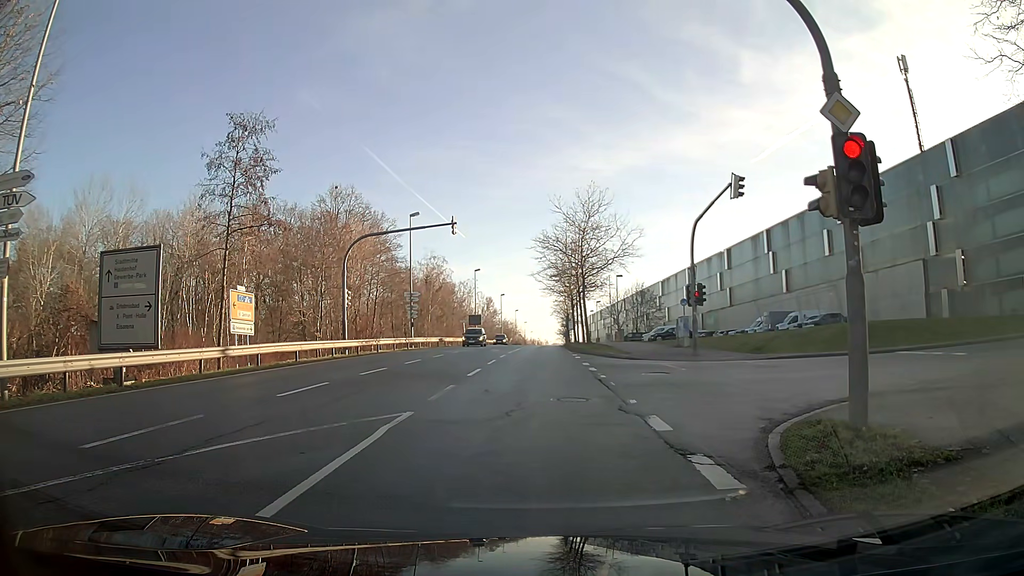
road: secondary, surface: asphalt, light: Day
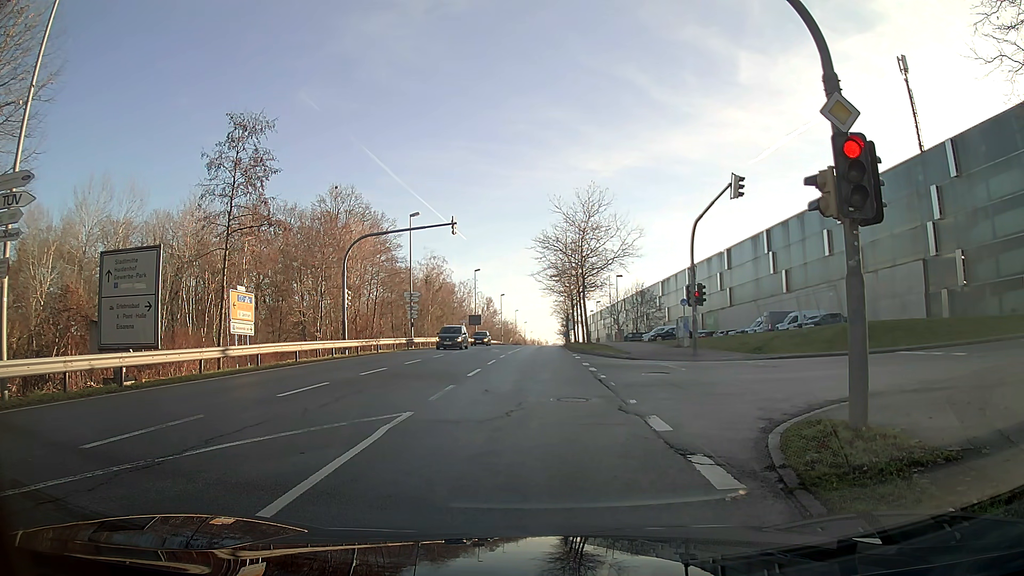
(0.0, 0.0) m; 0°
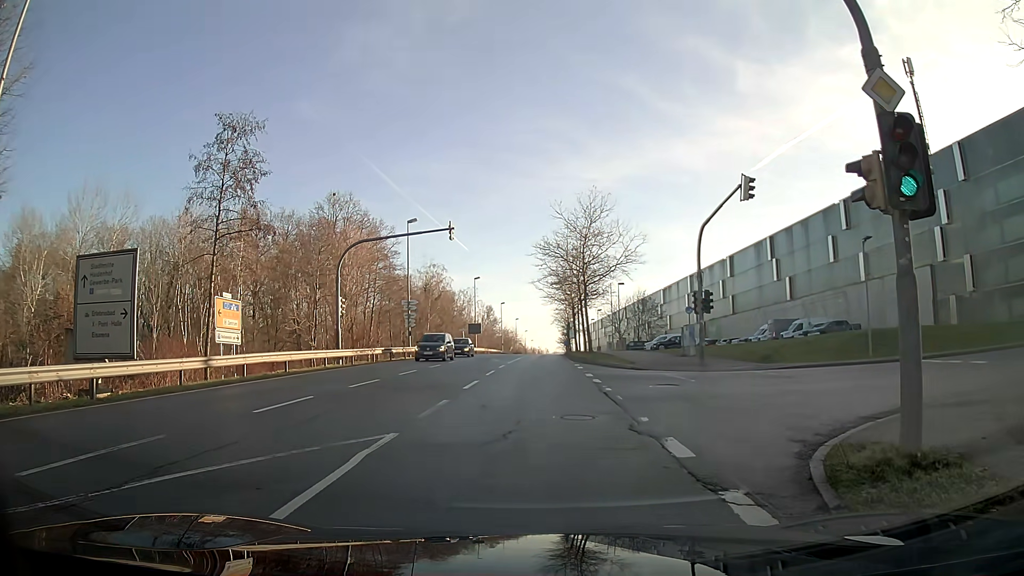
(0.0, +1.3) m; +2°
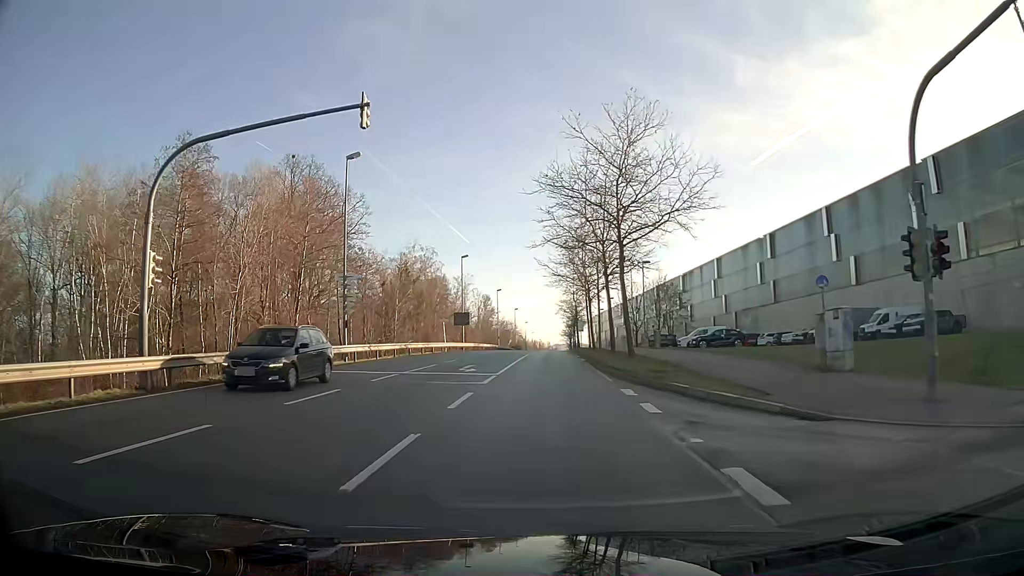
(0.0, +18.1) m; 0°
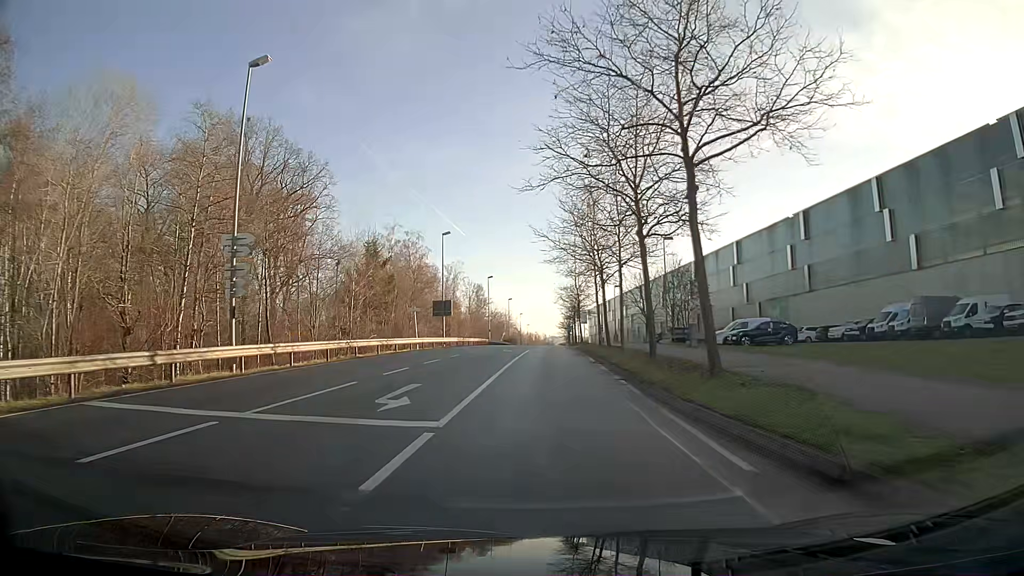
(0.0, +12.5) m; 0°
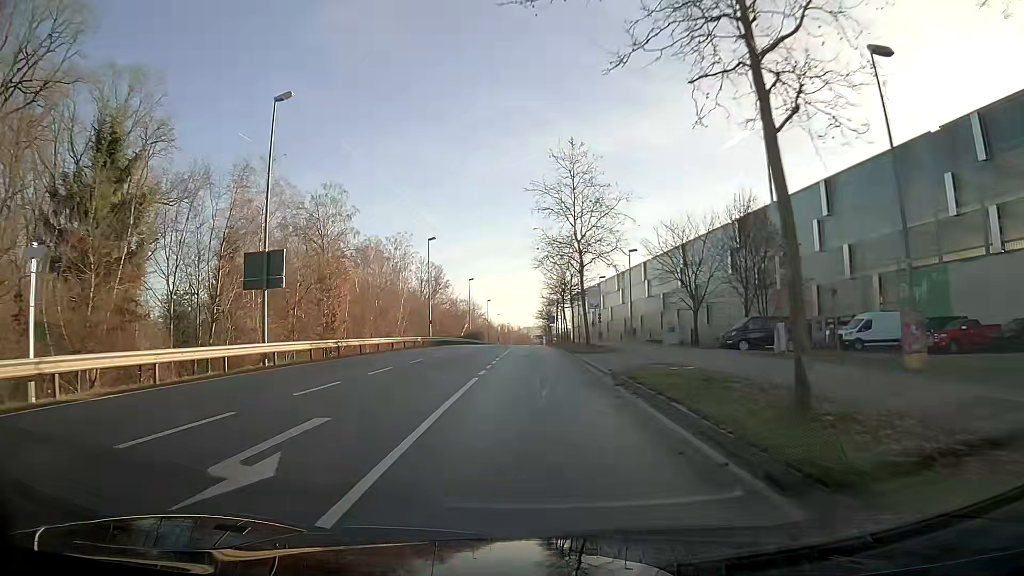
(+1.0, +36.4) m; +2°
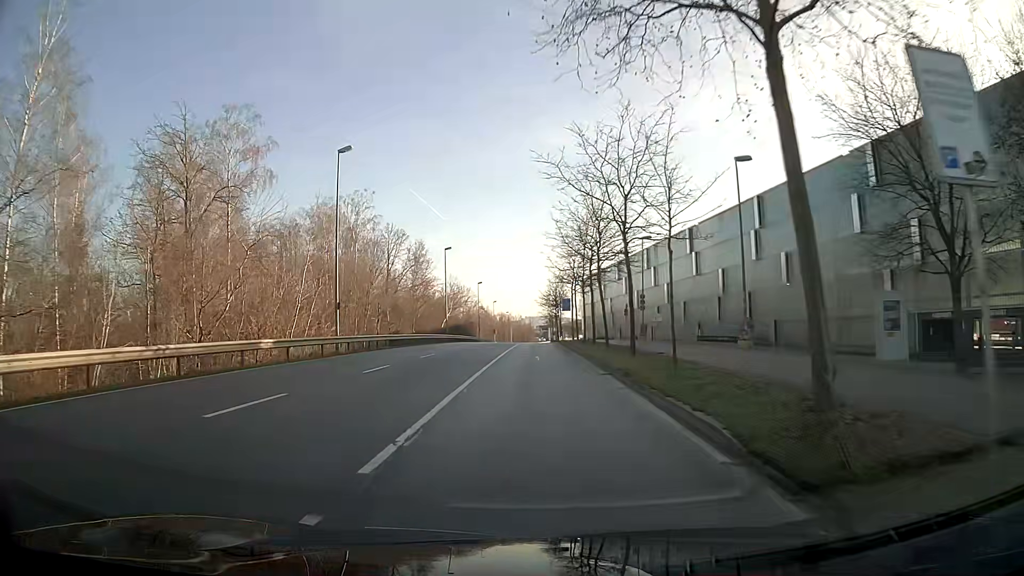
(-0.1, +31.1) m; 0°
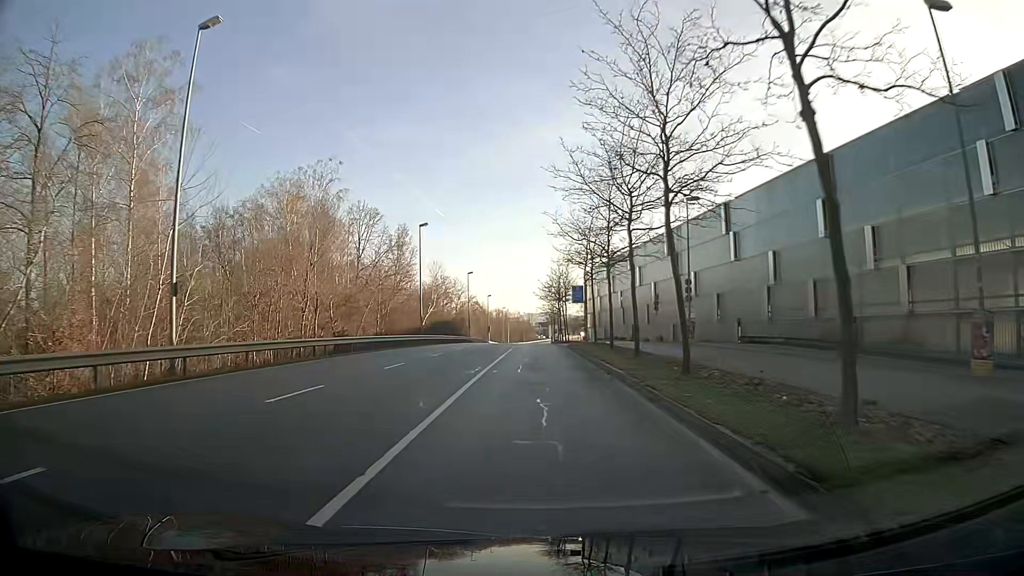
(0.0, +15.8) m; 0°
(0, +10) (0, +20) (0, +30) (0, +40) (0, +50) (0, +60) (0, +70) (0, +80) (0, +90) (0, +100) m
